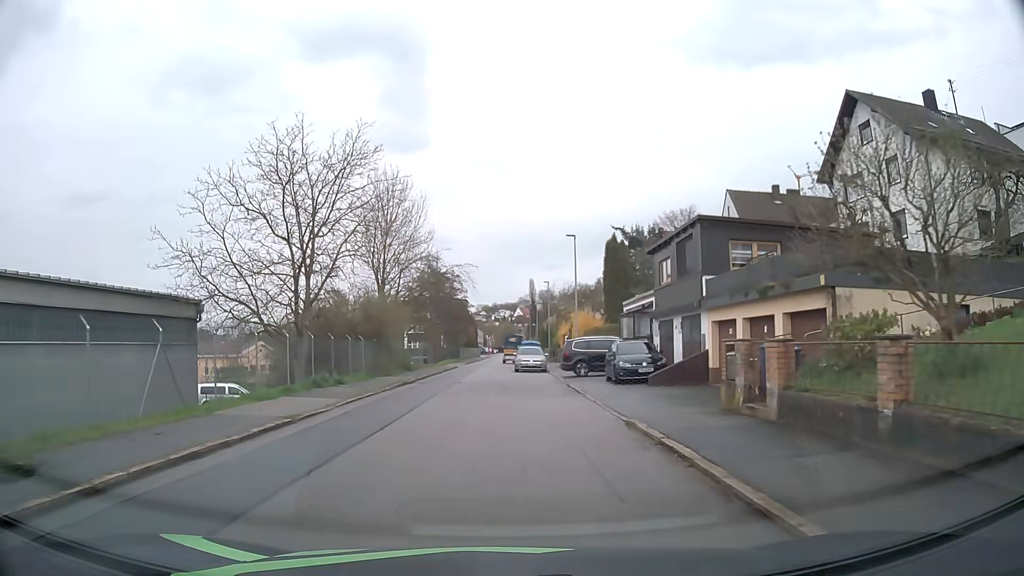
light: Day
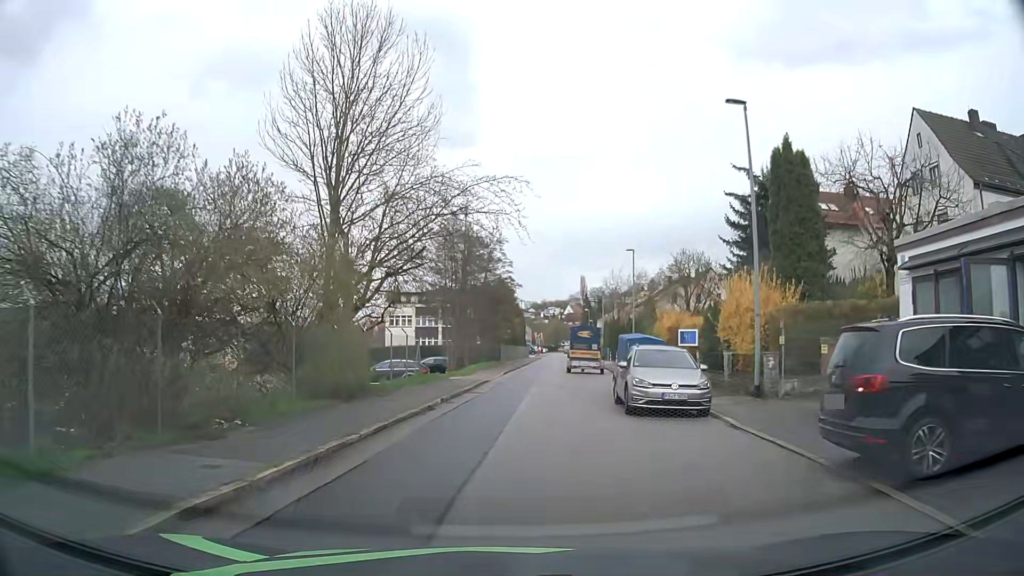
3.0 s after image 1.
(-0.6, +23.7) m; -4°
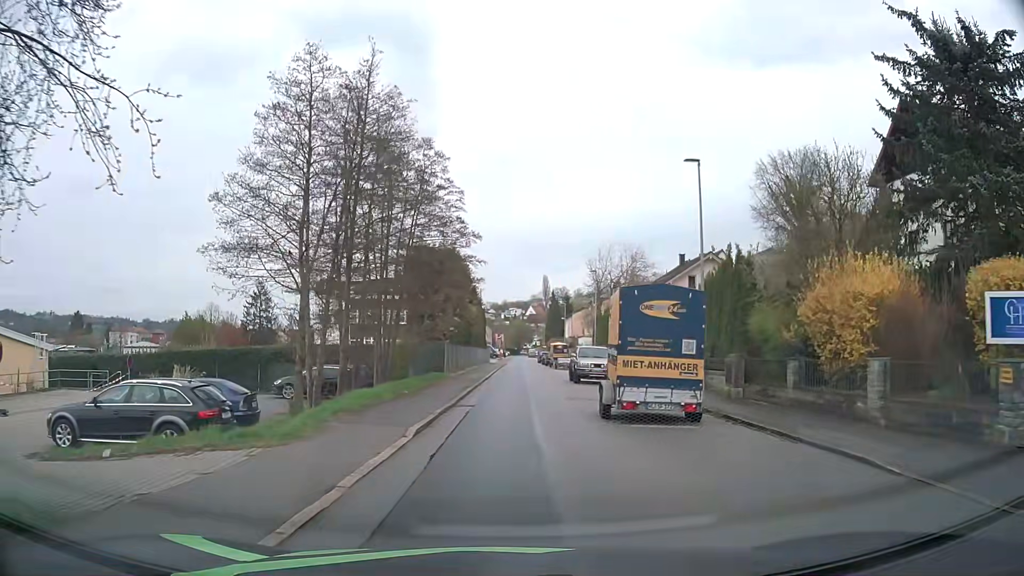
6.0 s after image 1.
(+0.6, +23.8) m; +3°
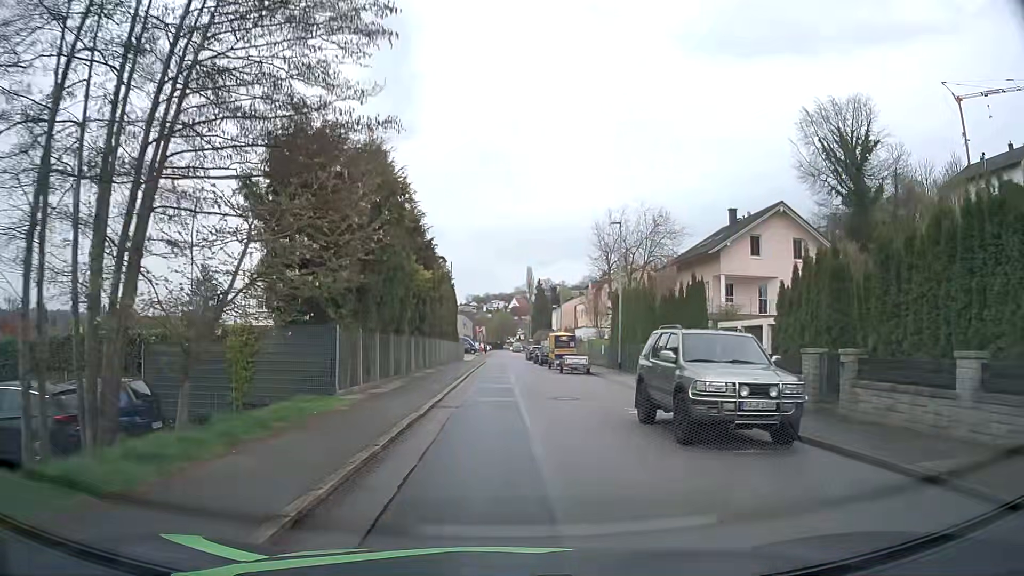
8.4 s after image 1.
(+0.5, +20.2) m; +2°
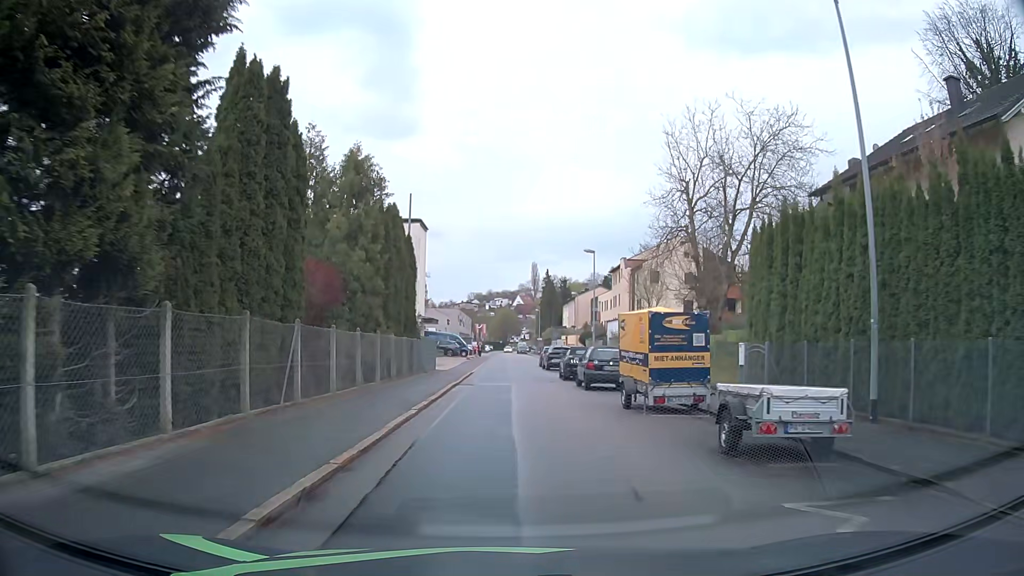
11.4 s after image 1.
(0.0, +26.8) m; -1°
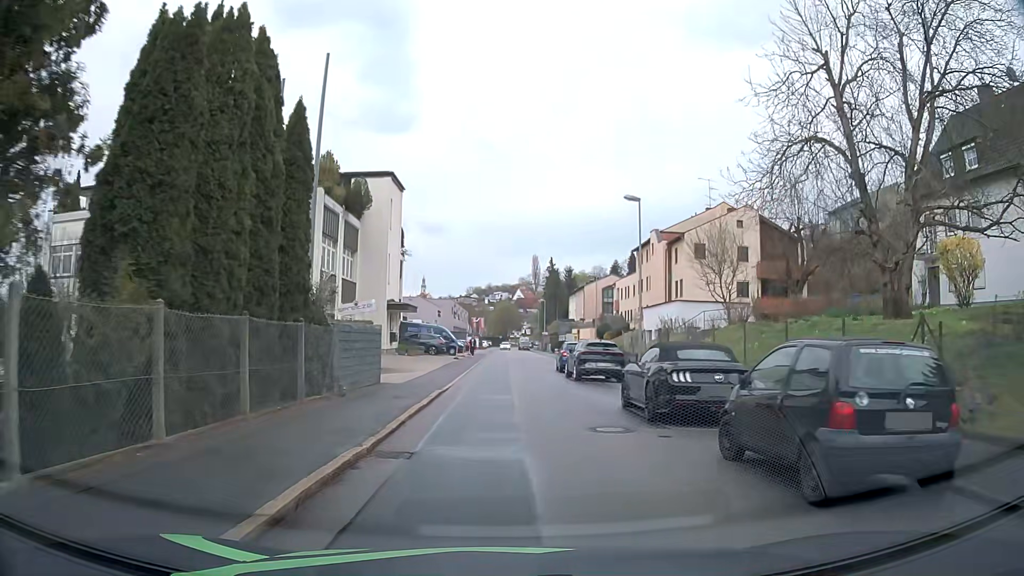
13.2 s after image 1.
(-0.1, +16.4) m; 0°
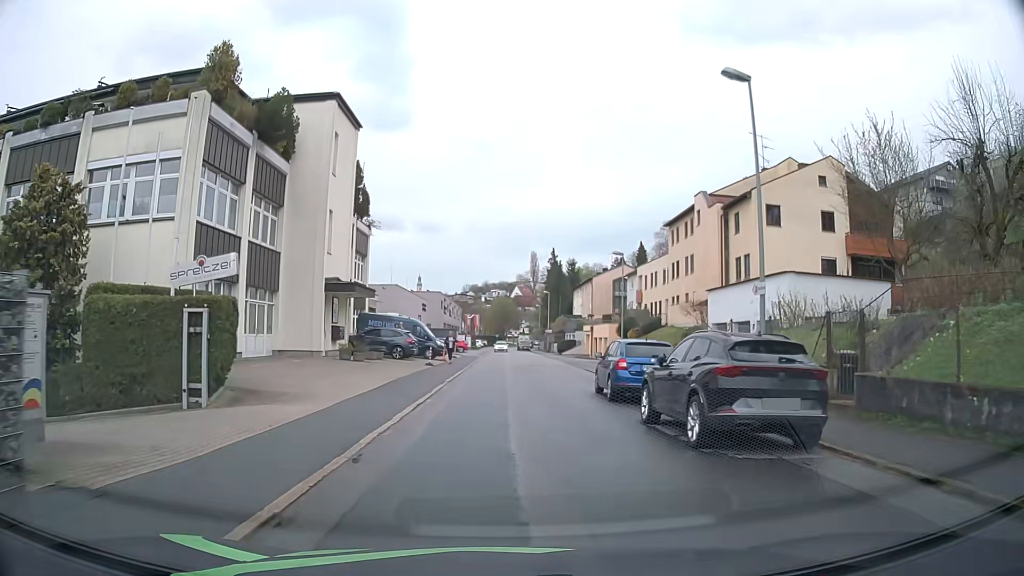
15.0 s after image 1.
(0.0, +15.7) m; 0°
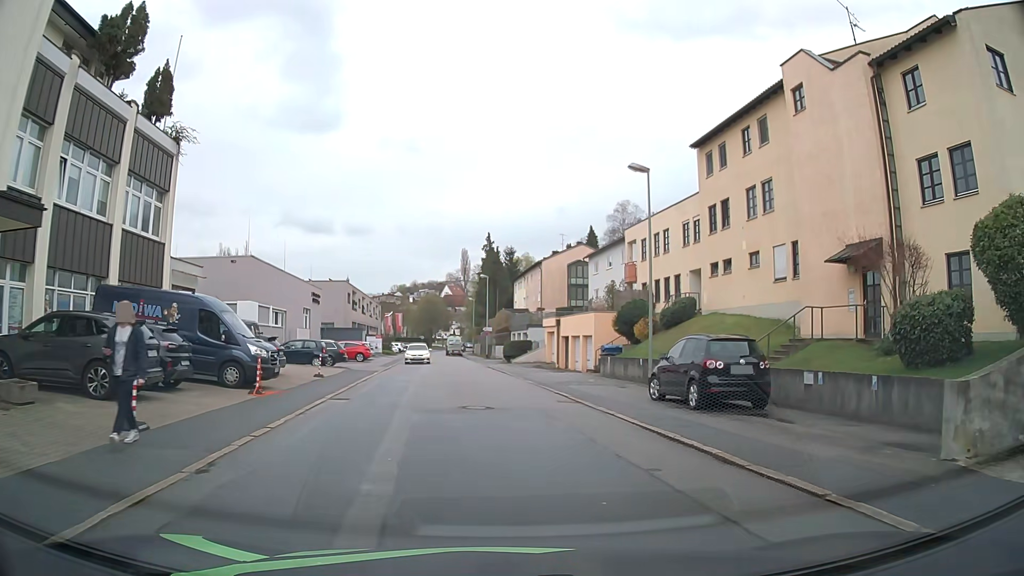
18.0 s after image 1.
(+0.6, +24.4) m; +5°
(0, +10) (0, +20) (-1, +30) (-2, +40) (-3, +50) (-4, +60) (-6, +70) (-8, +79) (-9, +89) (-10, +99) m
